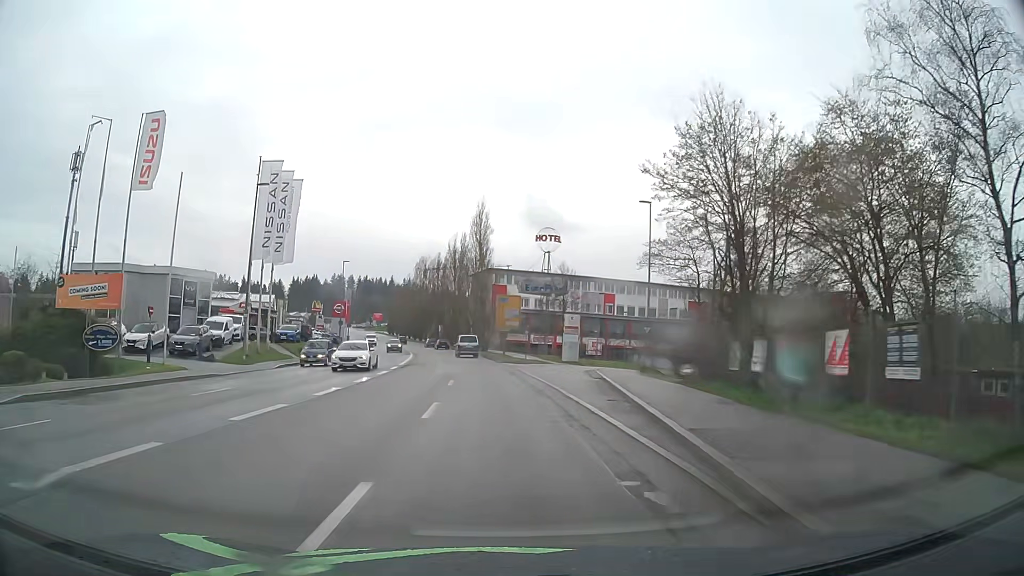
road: tertiary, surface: asphalt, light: Day
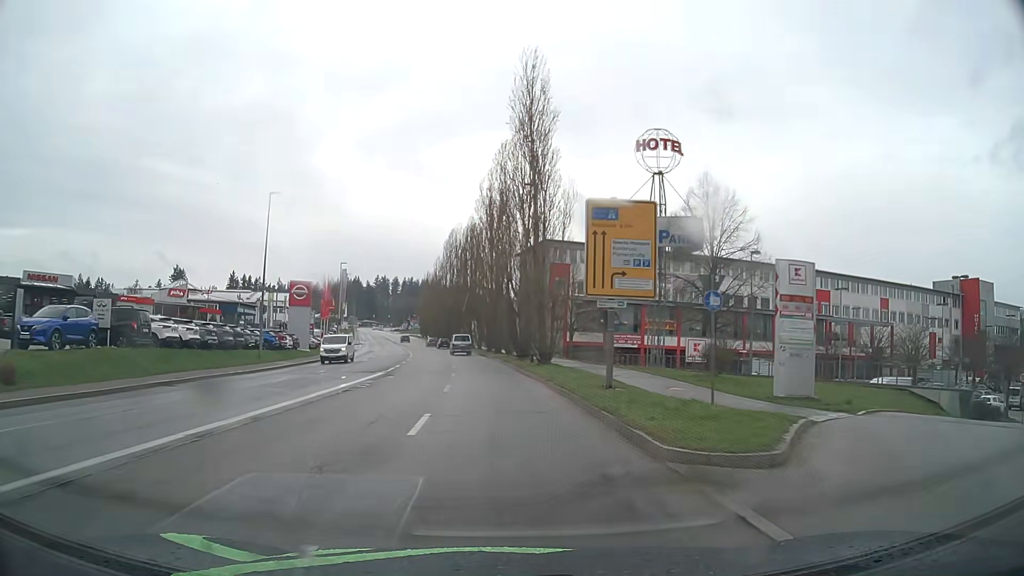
(-1.4, +38.8) m; -5°
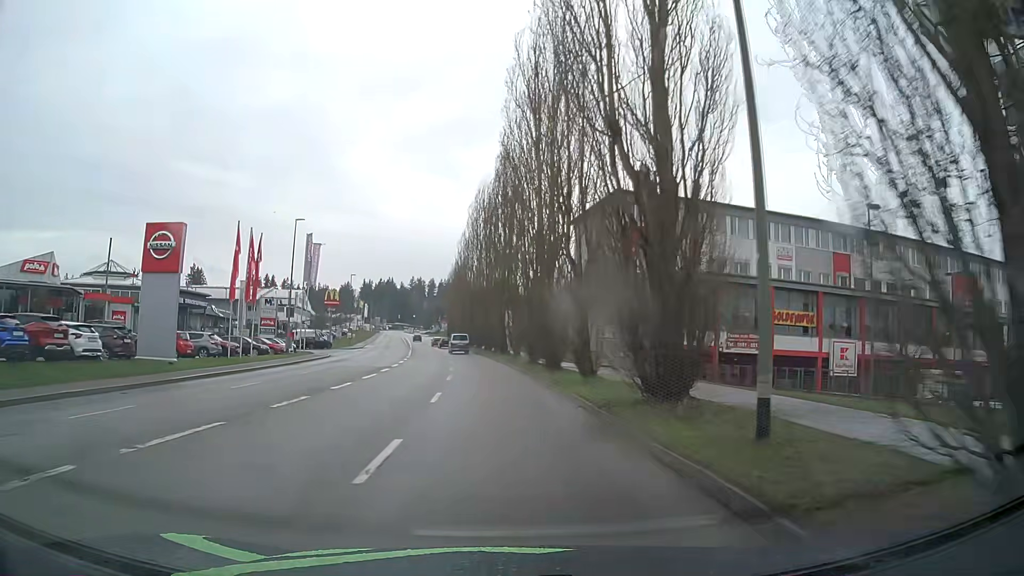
(-0.8, +31.1) m; -3°
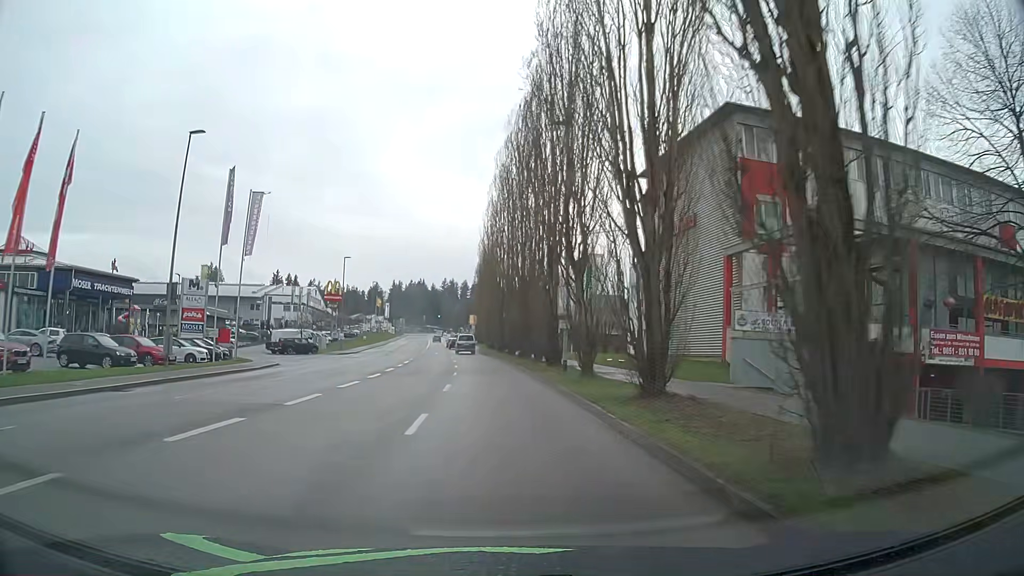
(-0.6, +23.5) m; -3°
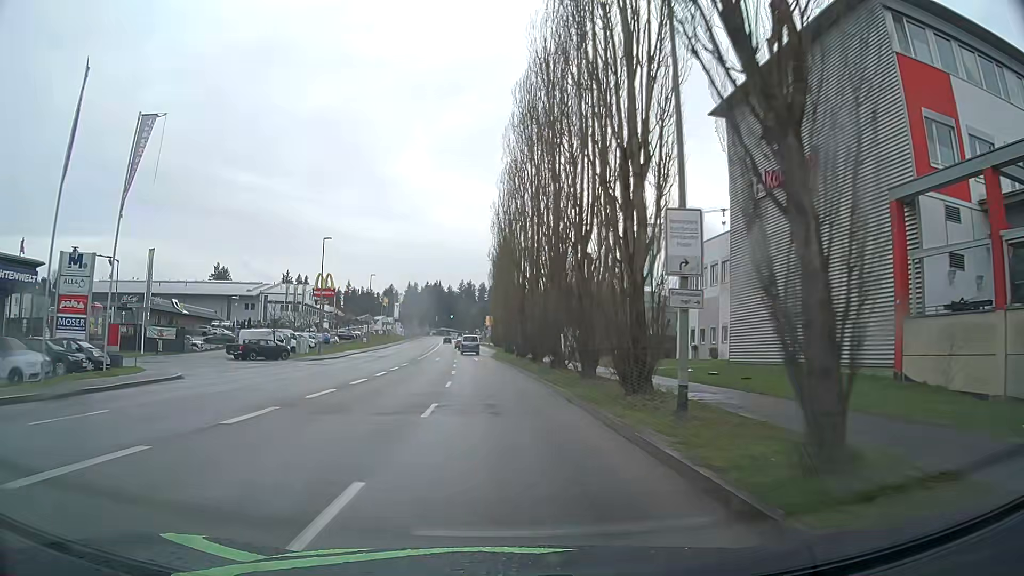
(-0.4, +15.9) m; -2°
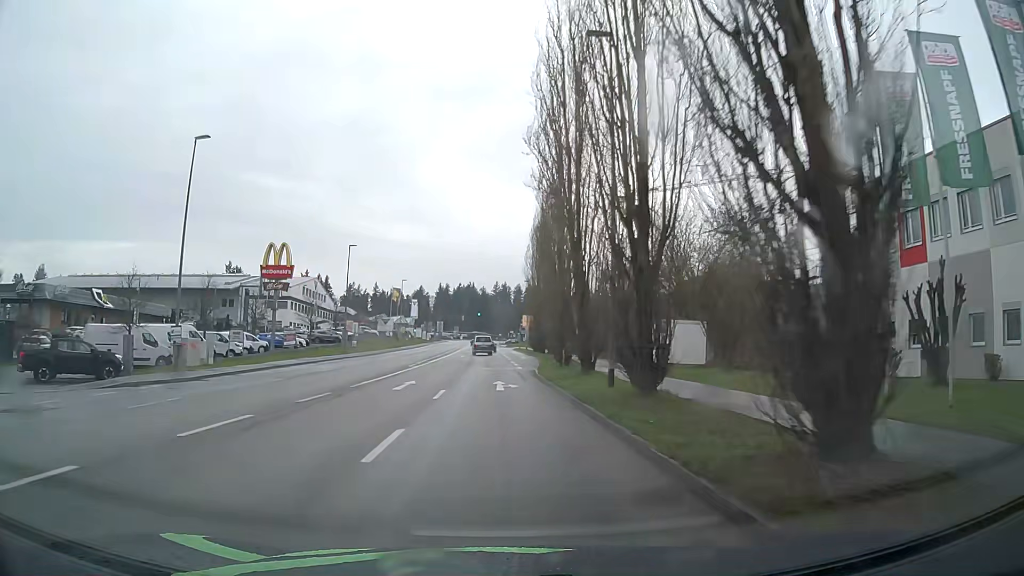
(-0.6, +32.2) m; -3°
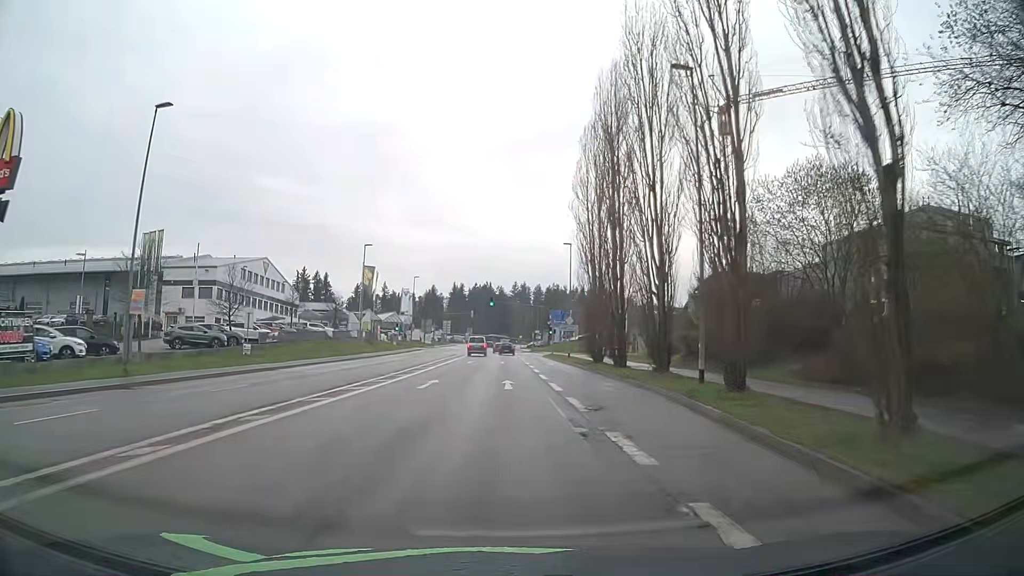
(-0.4, +40.7) m; -1°
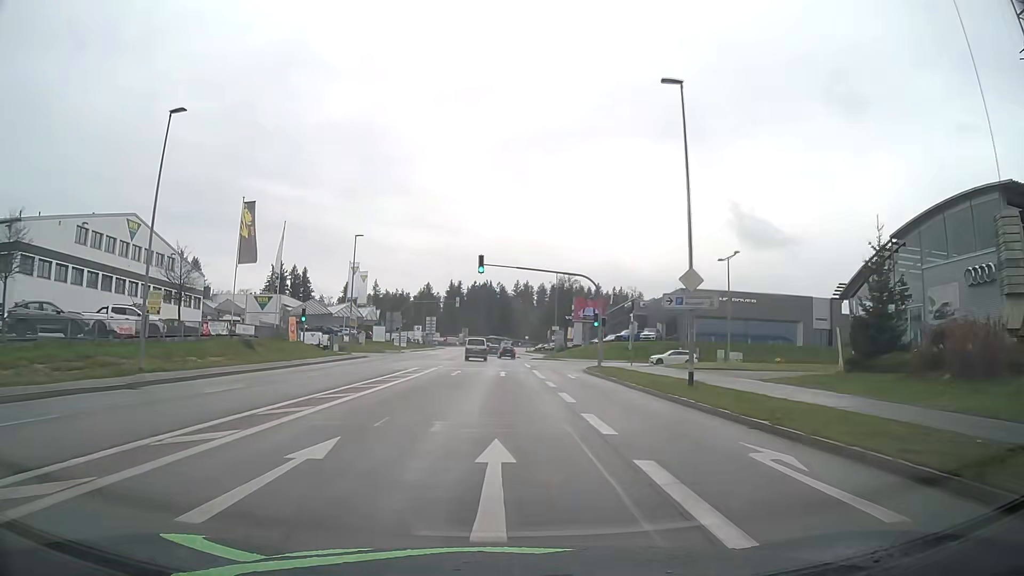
(-0.1, +39.8) m; 0°
(0, +10) (0, +20) (0, +30) (0, +40) (0, +50) (0, +60) (0, +70) (0, +80) (0, +90) (0, +100) m
